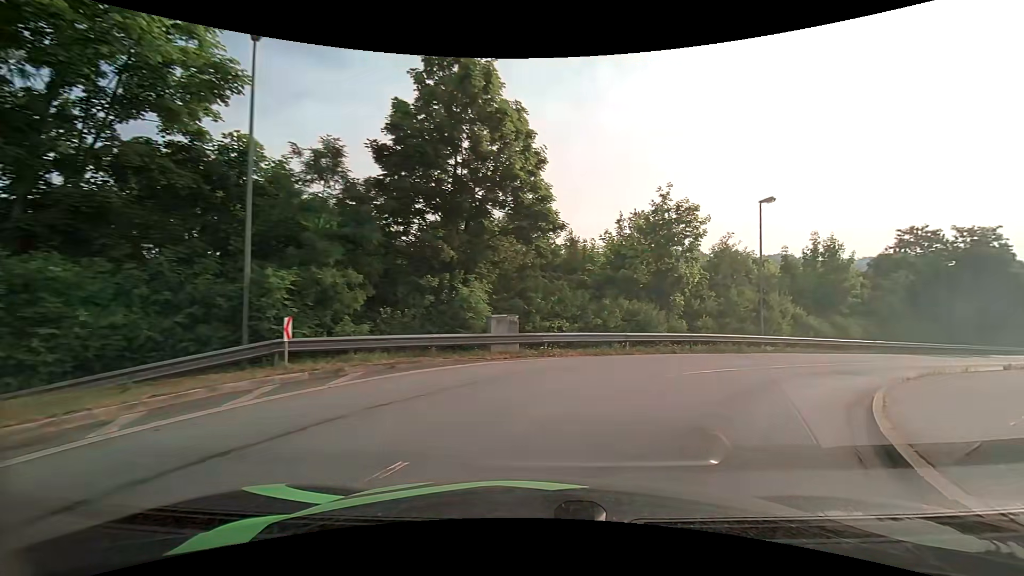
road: unclassified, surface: asphalt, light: Day
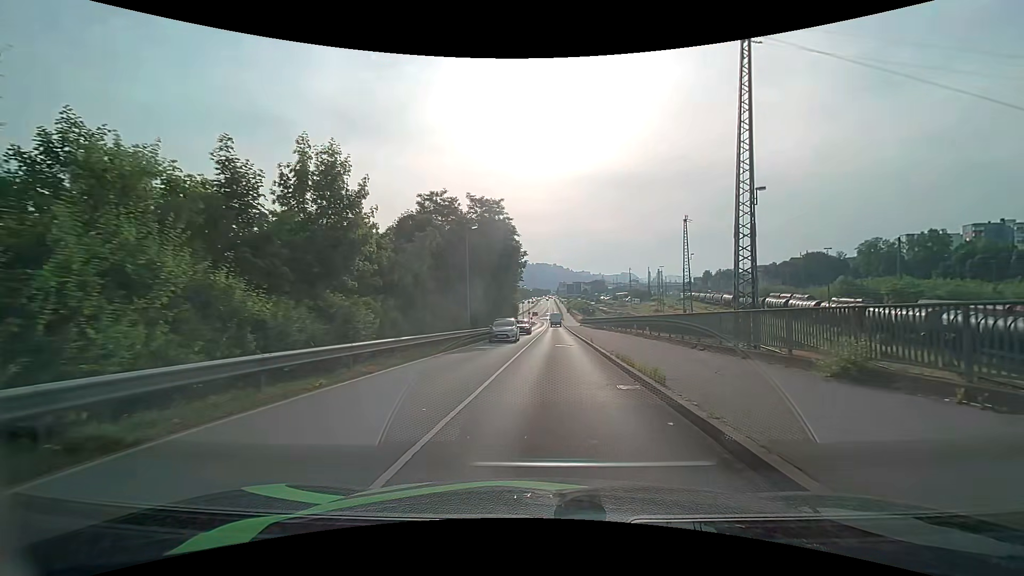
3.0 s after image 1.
(+11.4, +20.0) m; +50°
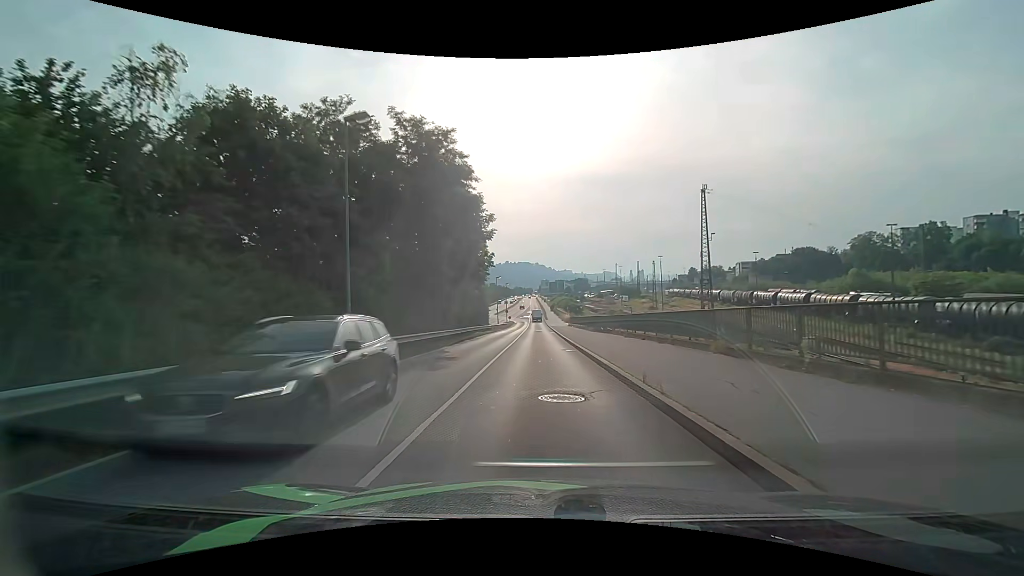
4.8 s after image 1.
(+0.6, +18.7) m; +3°
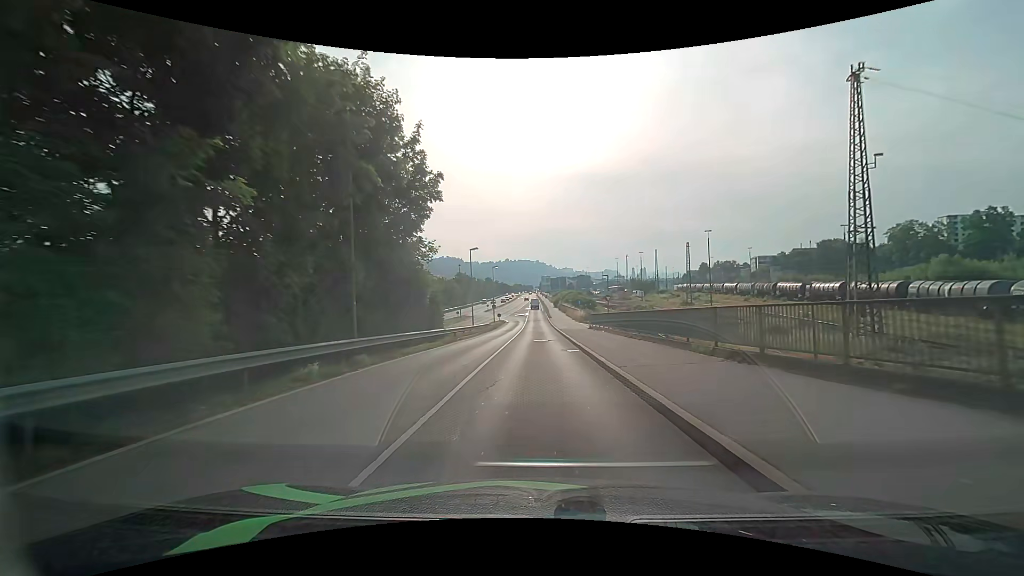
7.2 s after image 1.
(-0.1, +29.7) m; 0°
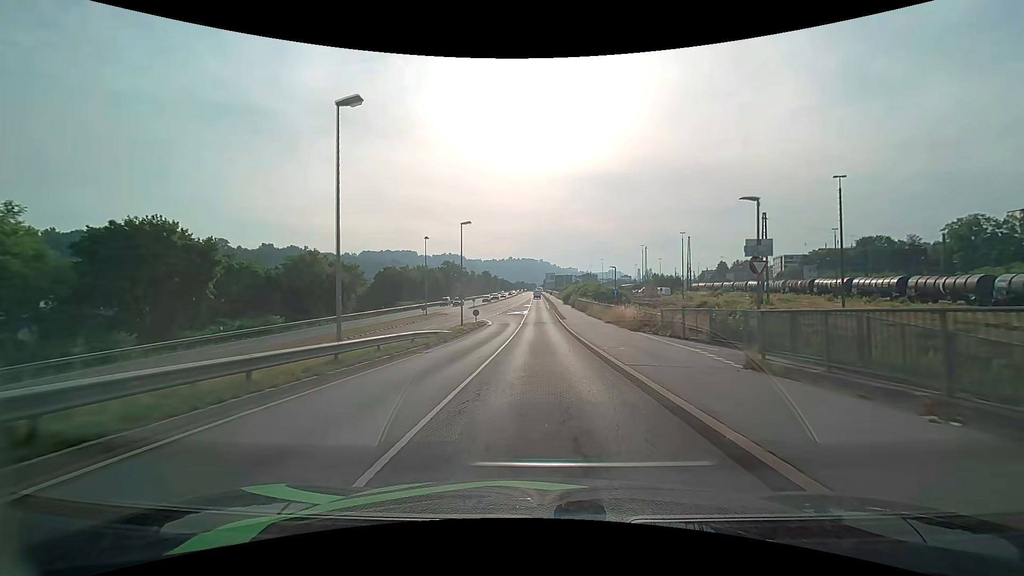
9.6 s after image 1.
(-0.4, +32.1) m; -1°
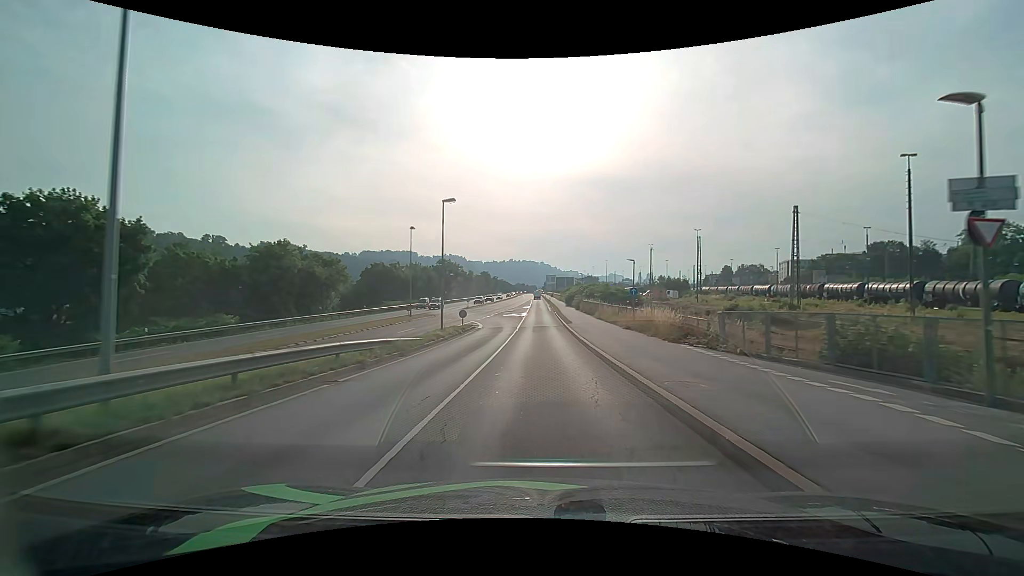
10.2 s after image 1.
(0.0, +8.0) m; 0°
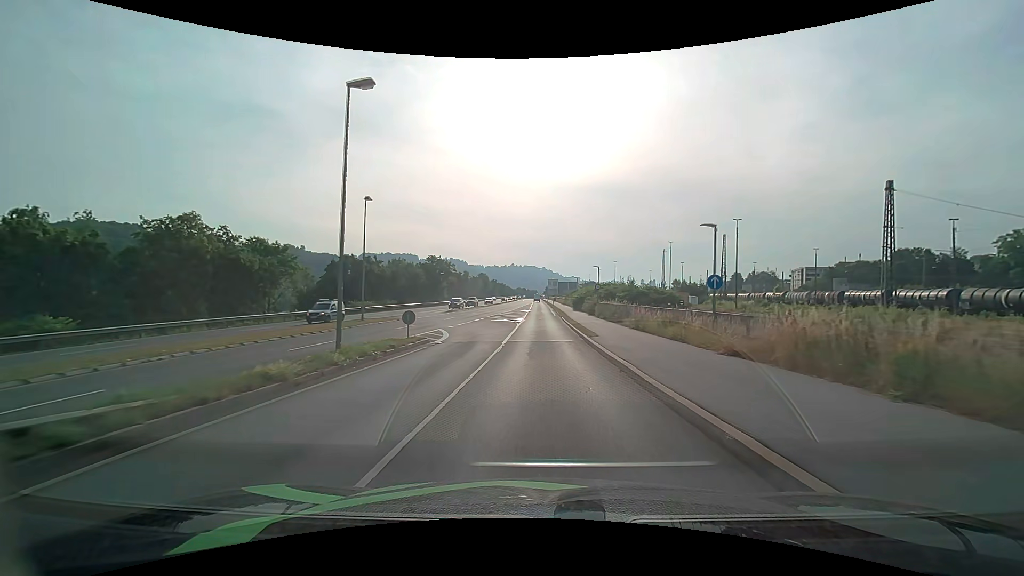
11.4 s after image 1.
(0.0, +15.8) m; 0°
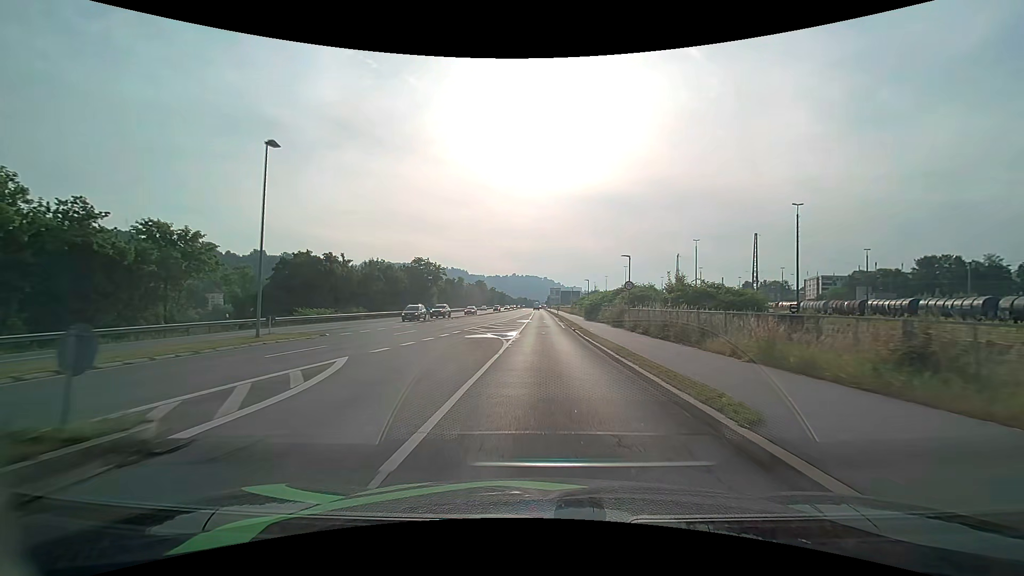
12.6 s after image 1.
(0.0, +15.5) m; 0°
(0, +10) (0, +20) (0, +30) (0, +40) (0, +50) (0, +60) (+1, +70) (+1, +80) (+1, +90) (+1, +100) m
